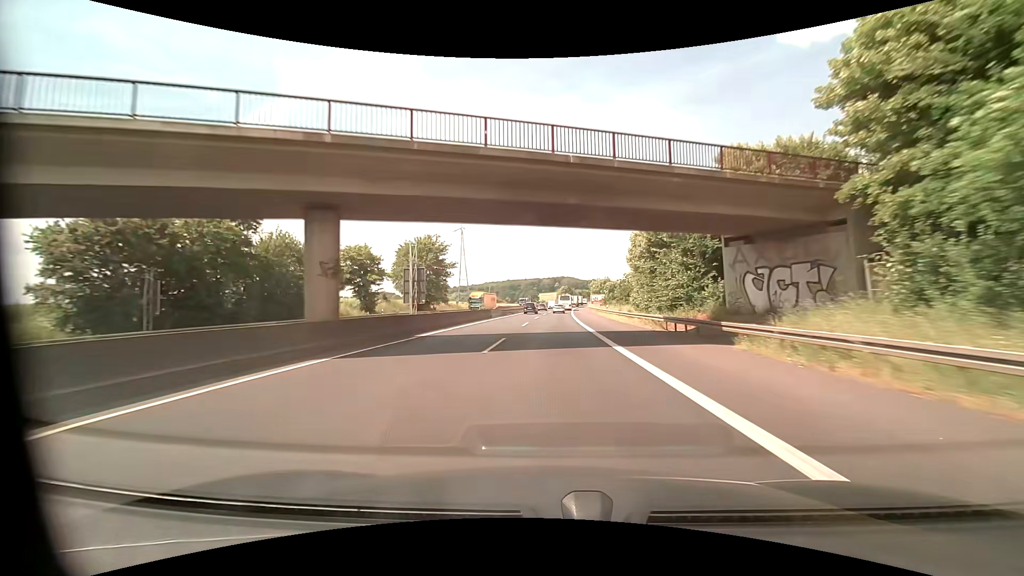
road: motorway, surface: asphalt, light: Day
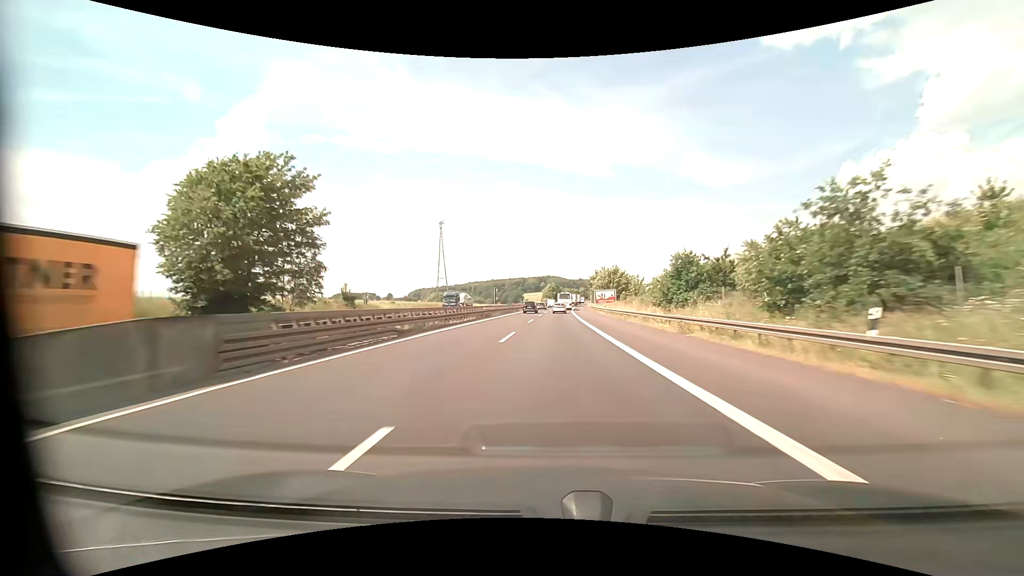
(+0.7, +50.5) m; +2°
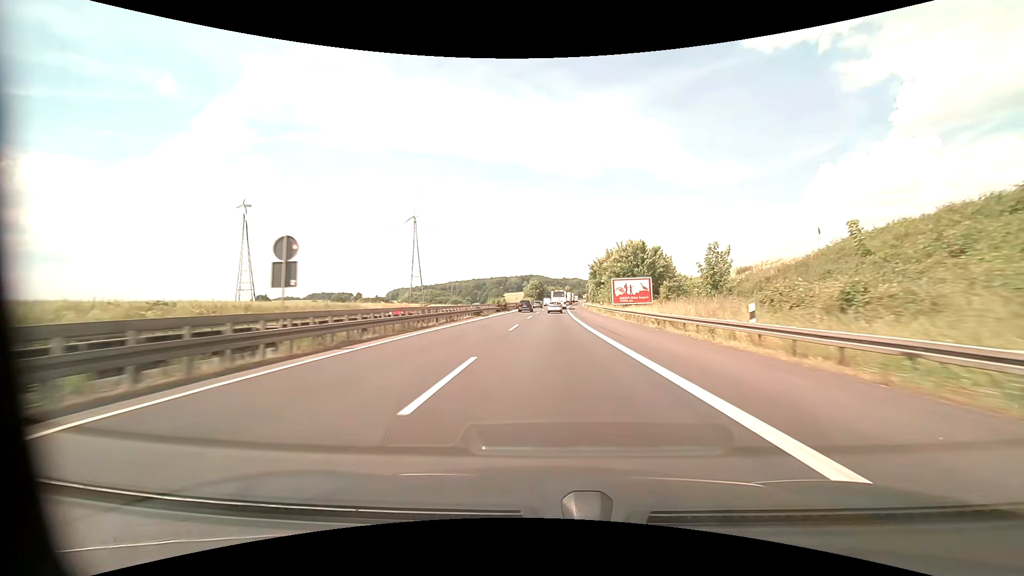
(+0.7, +46.9) m; +2°
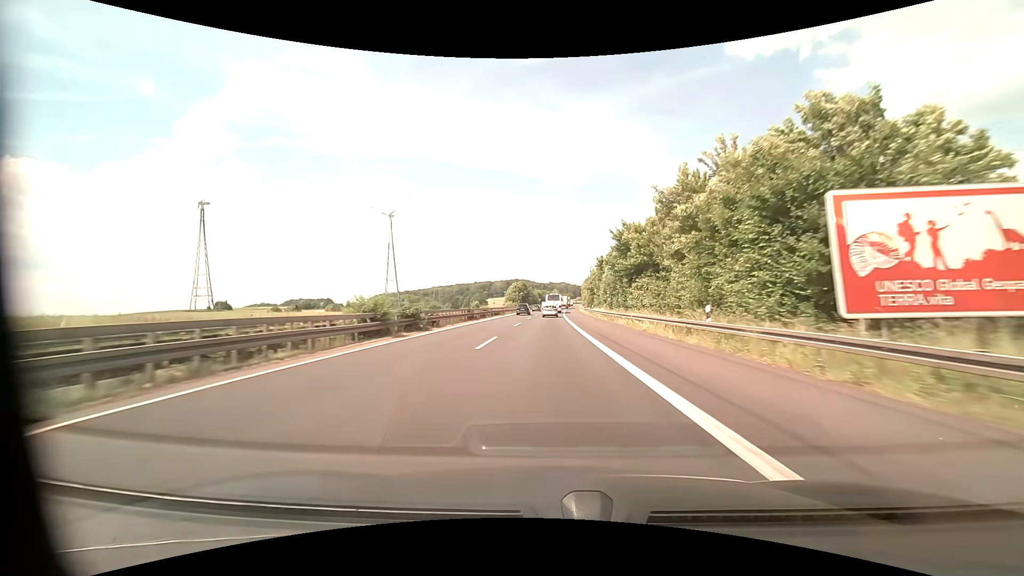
(+0.7, +44.1) m; +2°
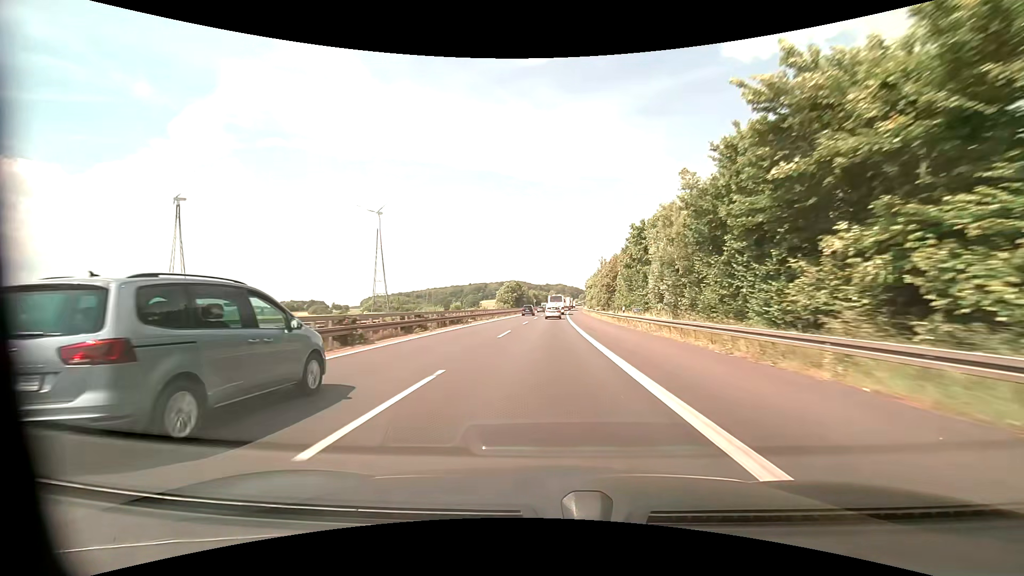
(+0.1, +29.2) m; 0°
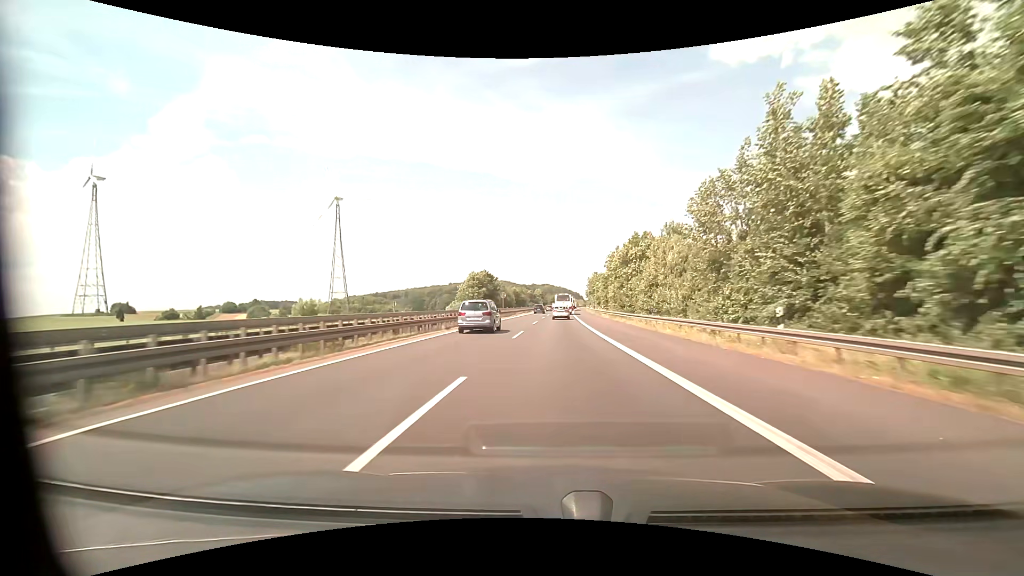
(+0.8, +73.0) m; +2°
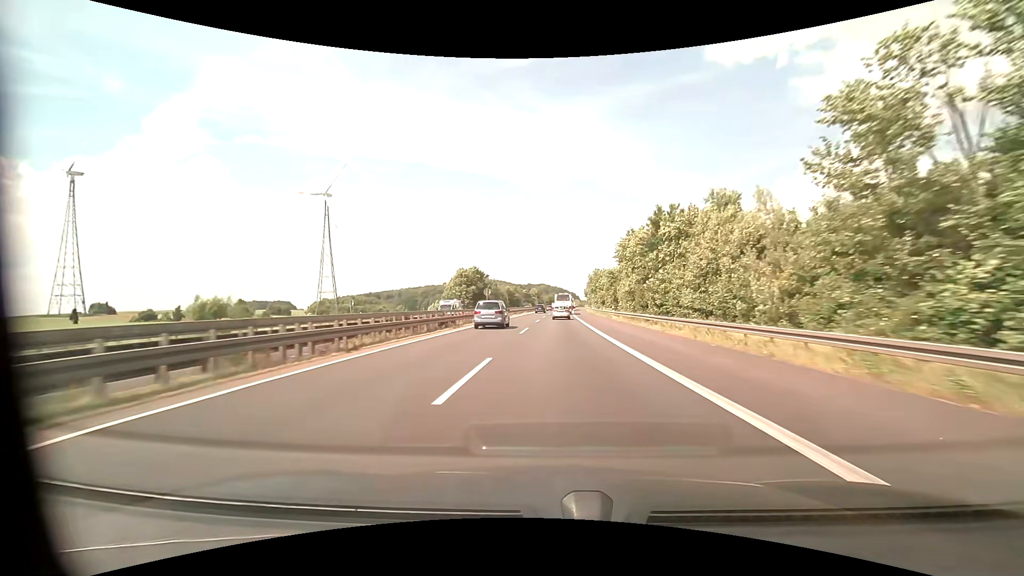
(+0.1, +14.5) m; 0°
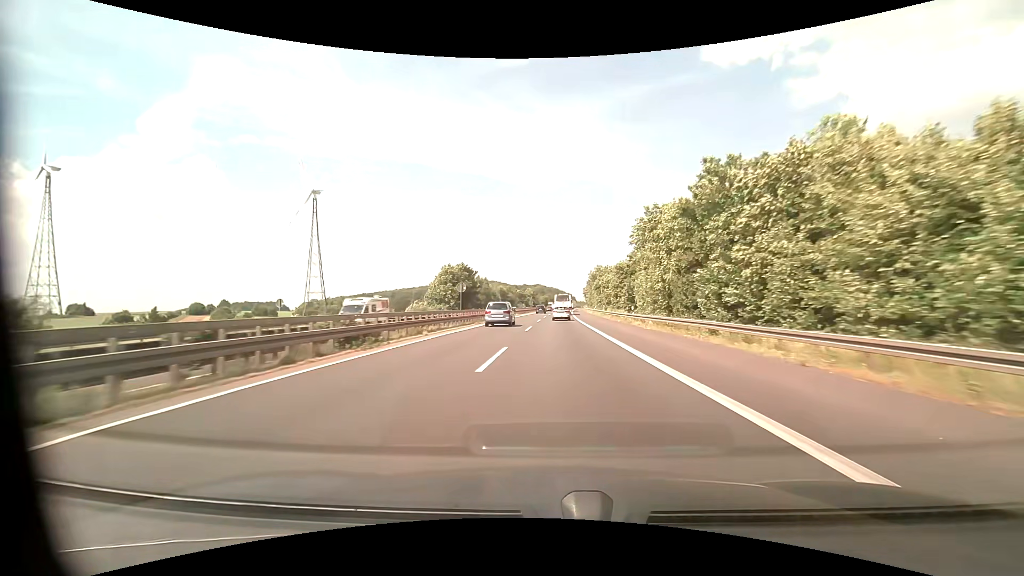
(0.0, +14.5) m; 0°
(0, +10) (0, +20) (0, +30) (+1, +40) (+1, +50) (+1, +60) (+2, +70) (+2, +80) (+3, +90) (+3, +100) m
